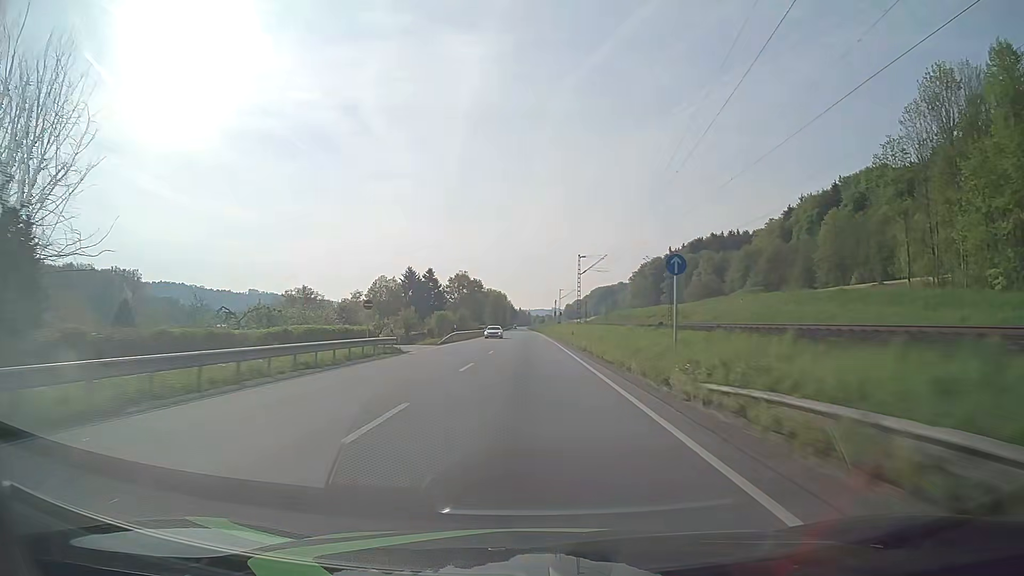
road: primary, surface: asphalt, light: Day
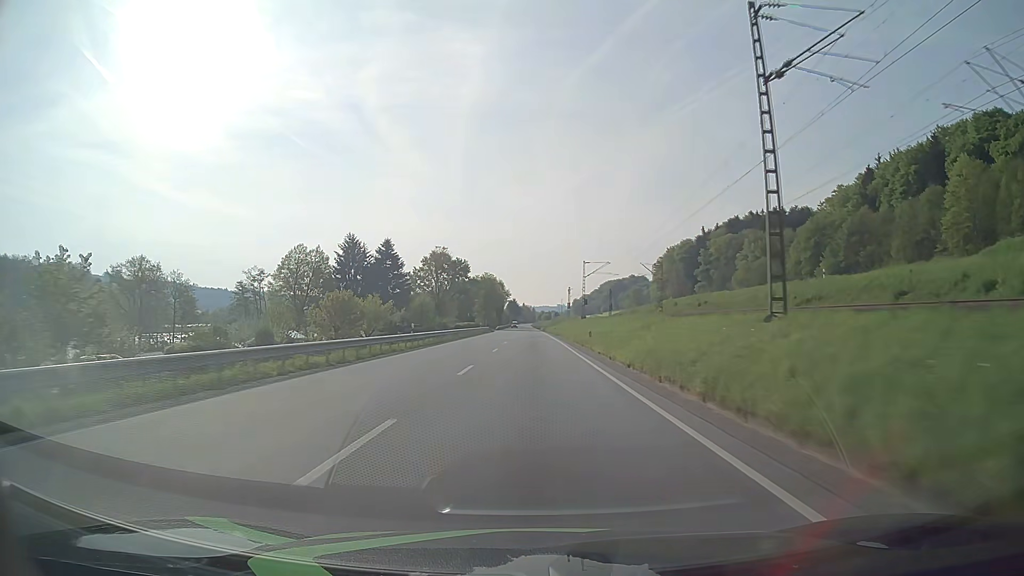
(-0.2, +63.4) m; 0°
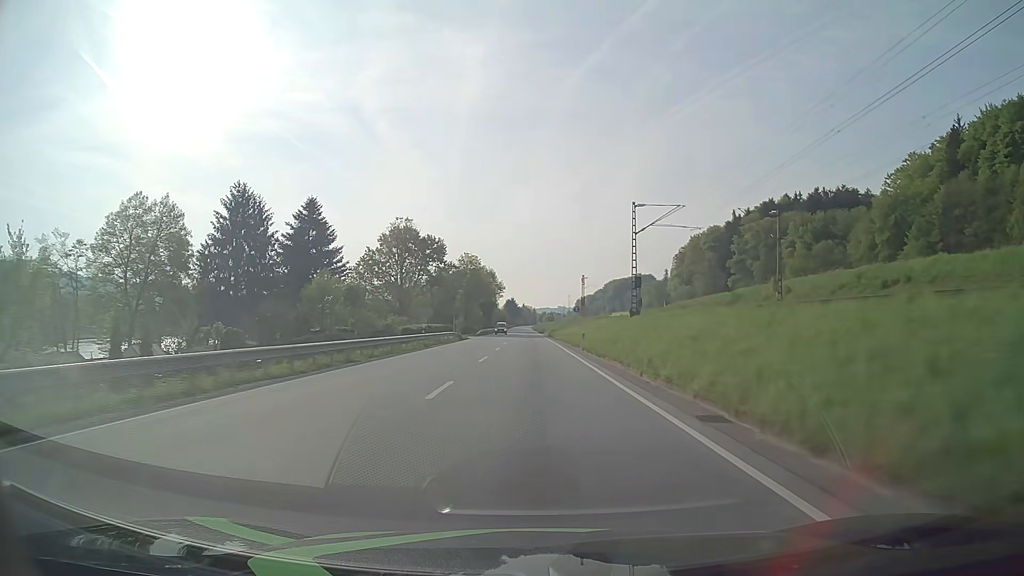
(-0.1, +47.6) m; 0°
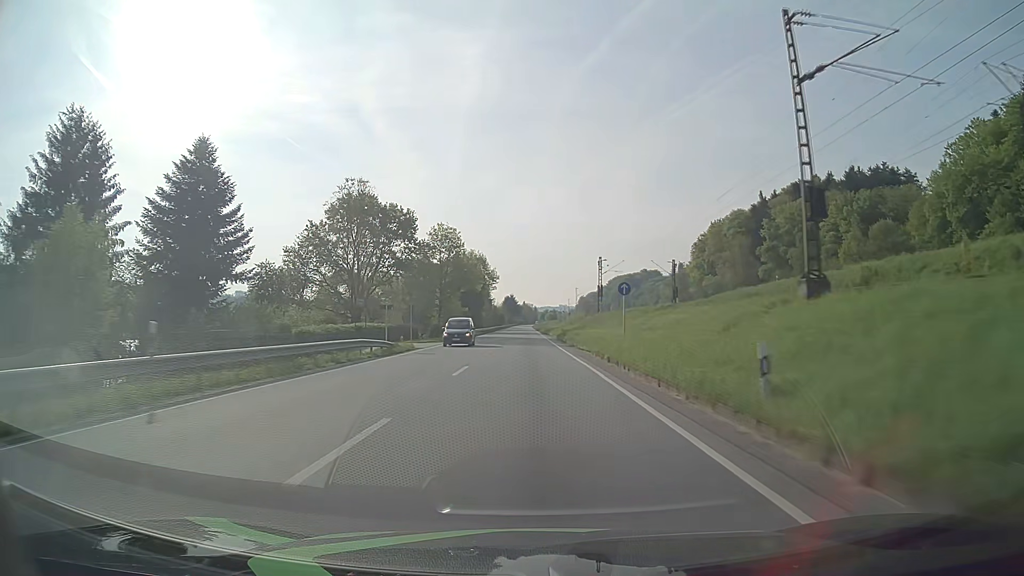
(0.0, +31.7) m; 0°
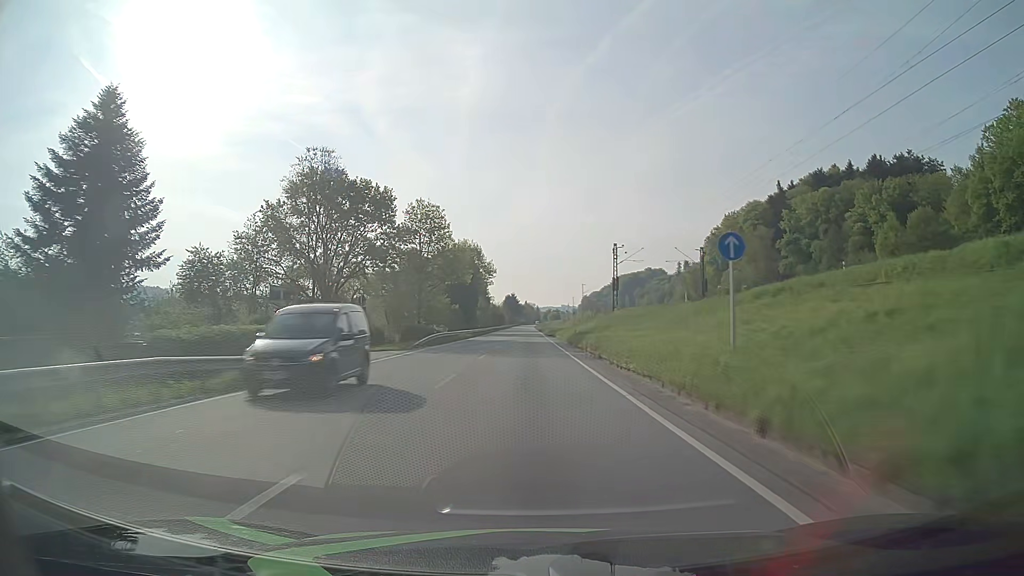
(0.0, +15.8) m; 0°
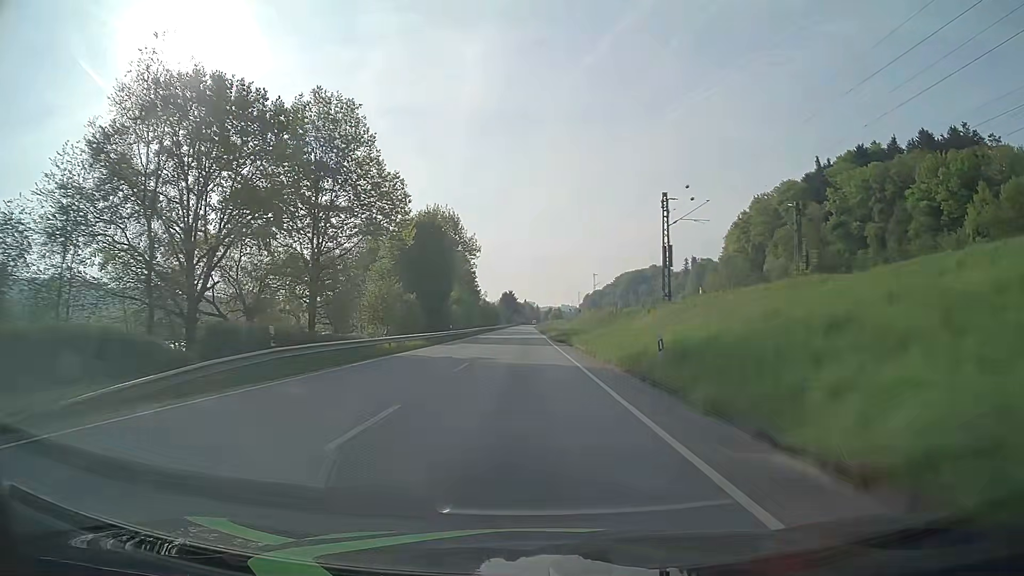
(0.0, +31.7) m; 0°
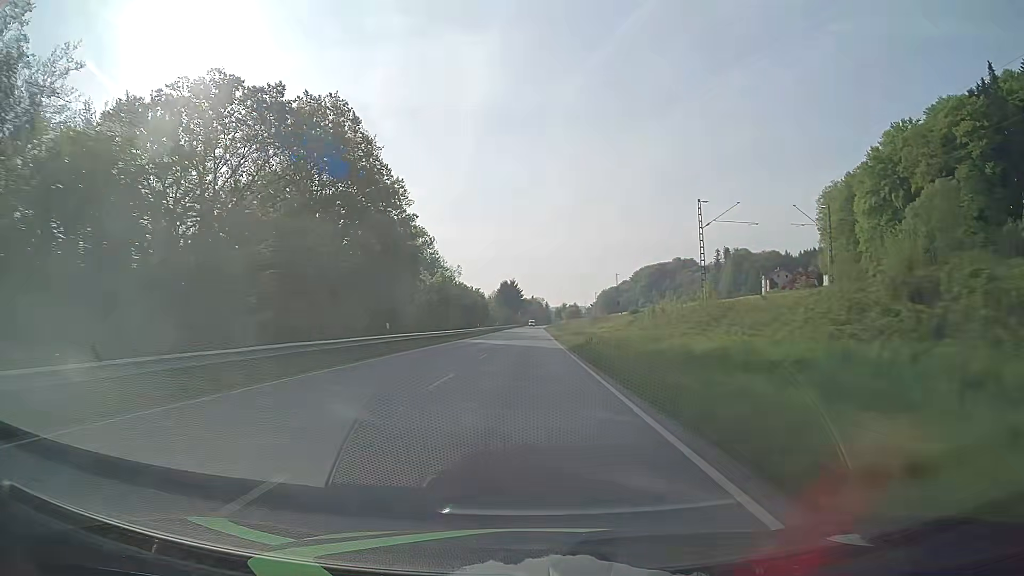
(-0.6, +79.0) m; -1°
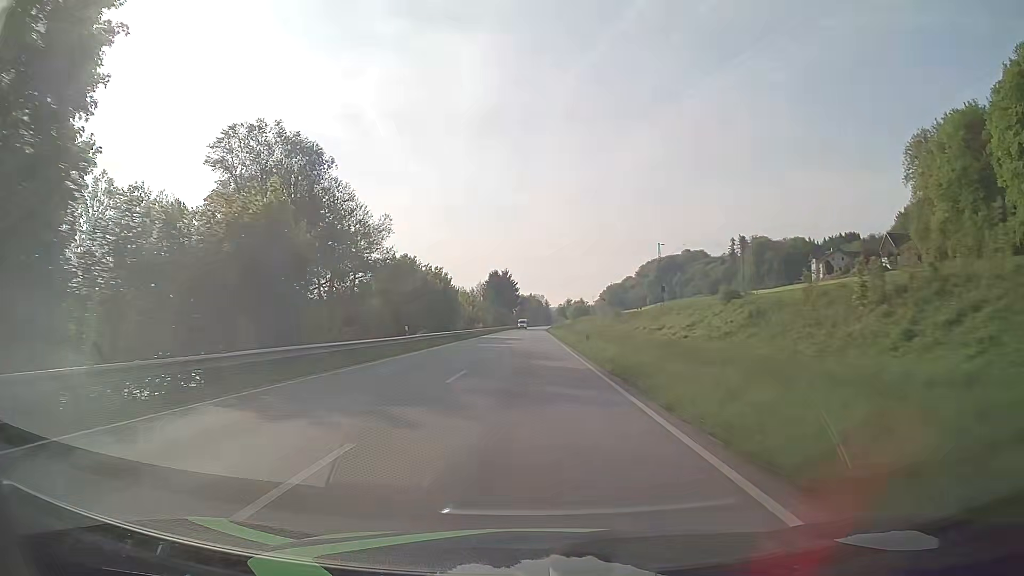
(0.0, +47.4) m; 0°
(0, +10) (0, +20) (0, +30) (0, +40) (0, +50) (0, +60) (0, +70) (0, +80) (0, +90) (0, +100) m
